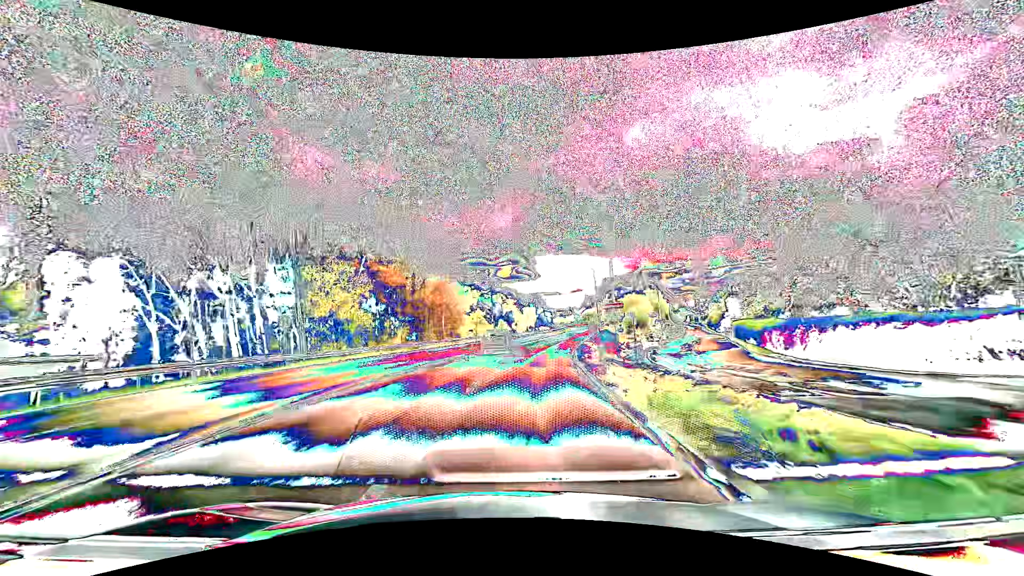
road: secondary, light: Day
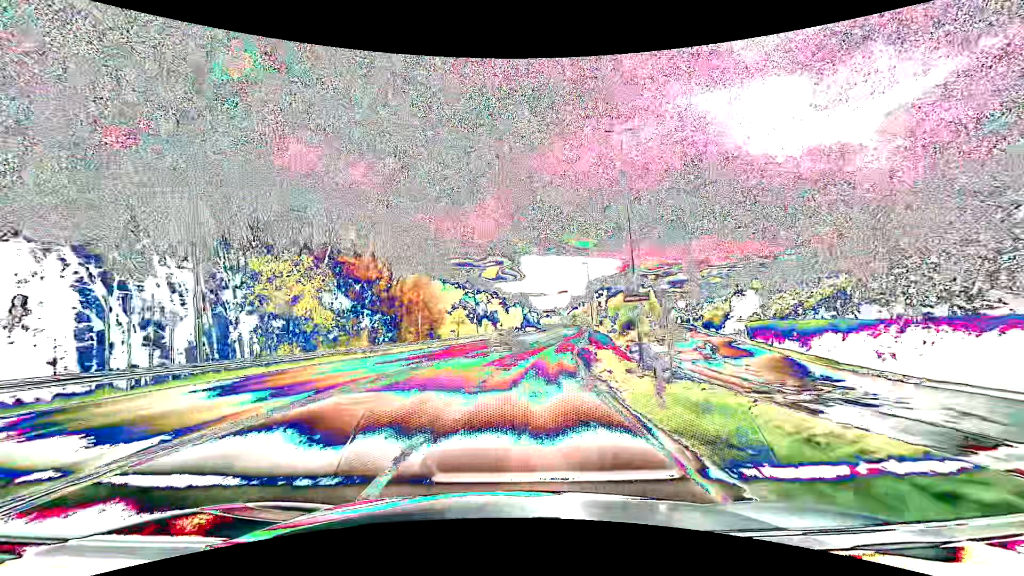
(+0.1, +7.6) m; +2°
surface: asphalt
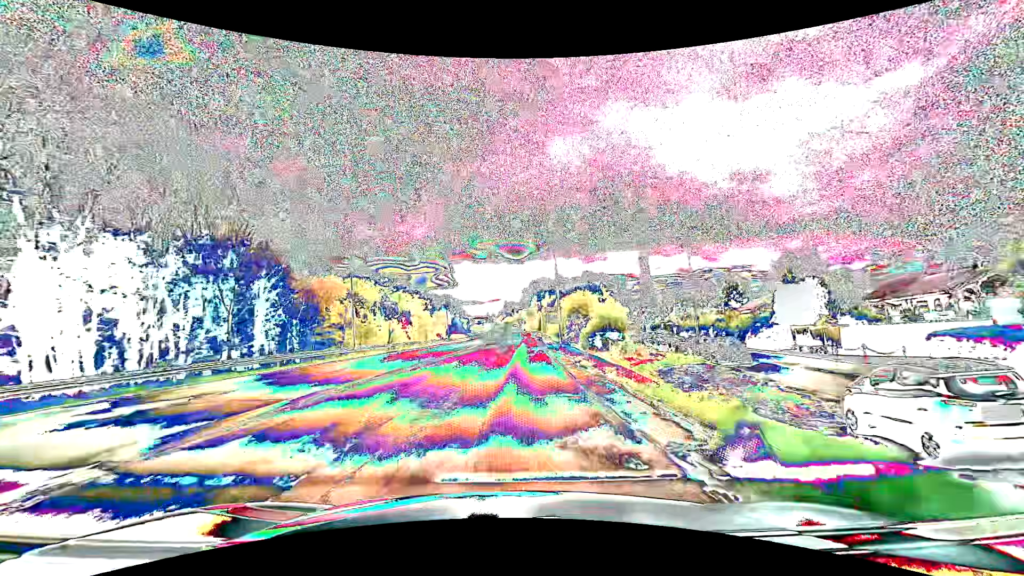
(+2.0, +30.8) m; +7°
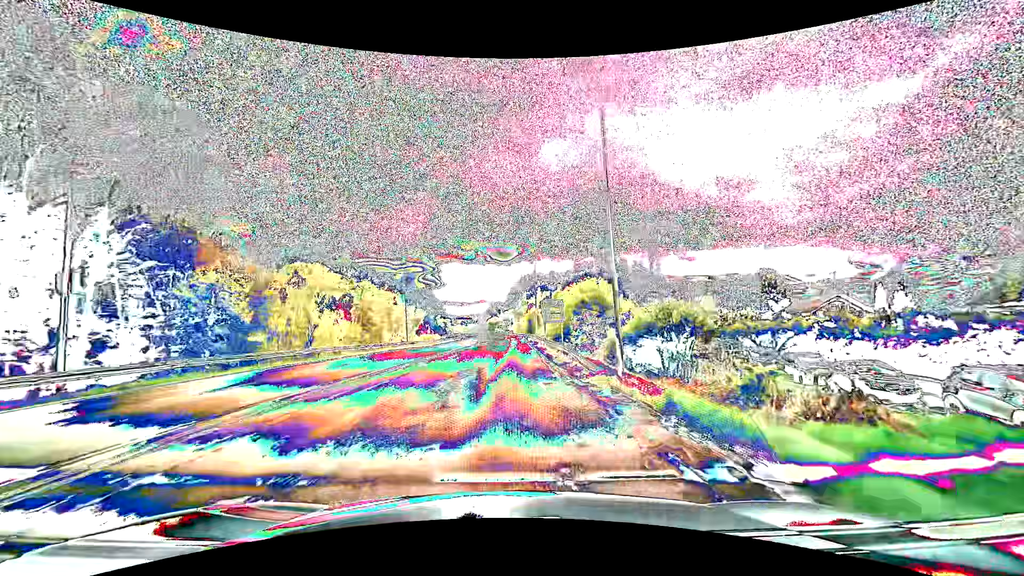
(+0.7, +25.0) m; +2°
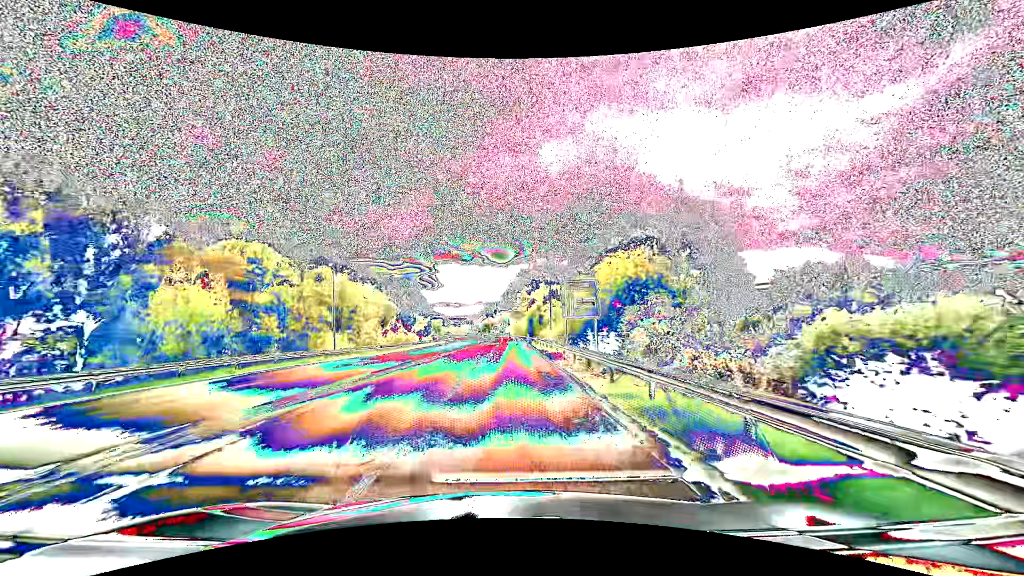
(+0.1, +26.1) m; 0°
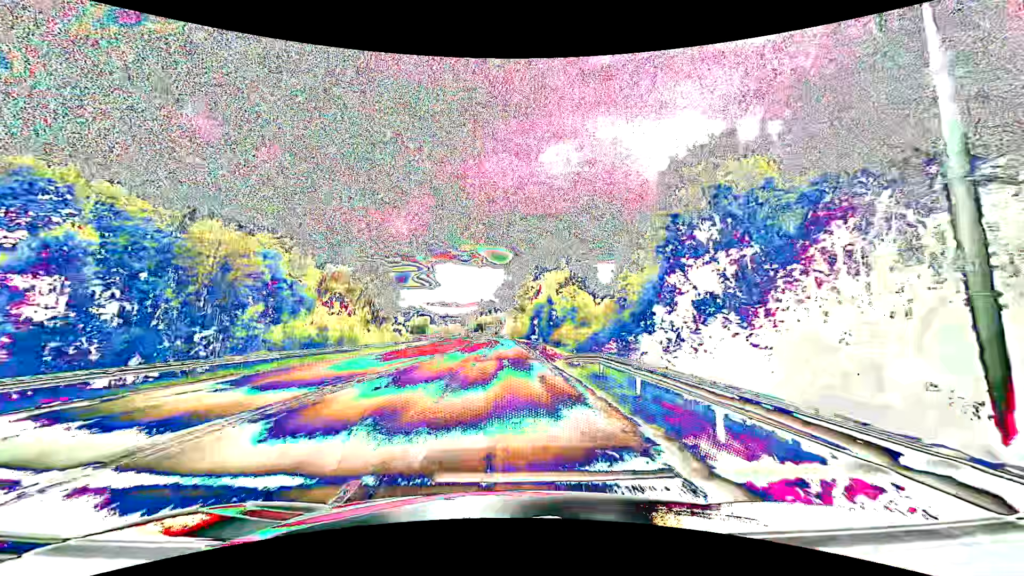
(+0.2, +35.6) m; +1°
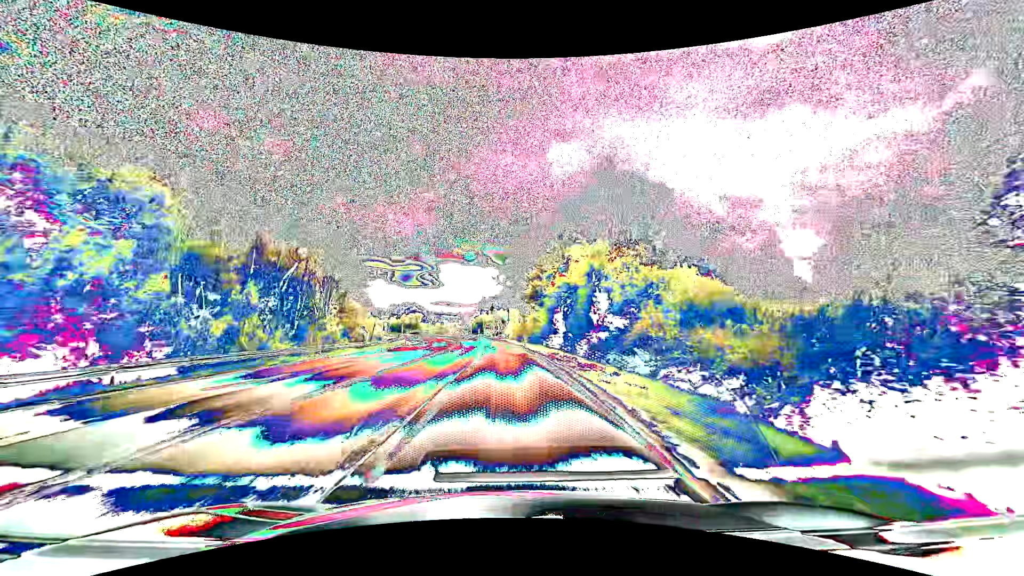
(-0.2, +36.1) m; 0°
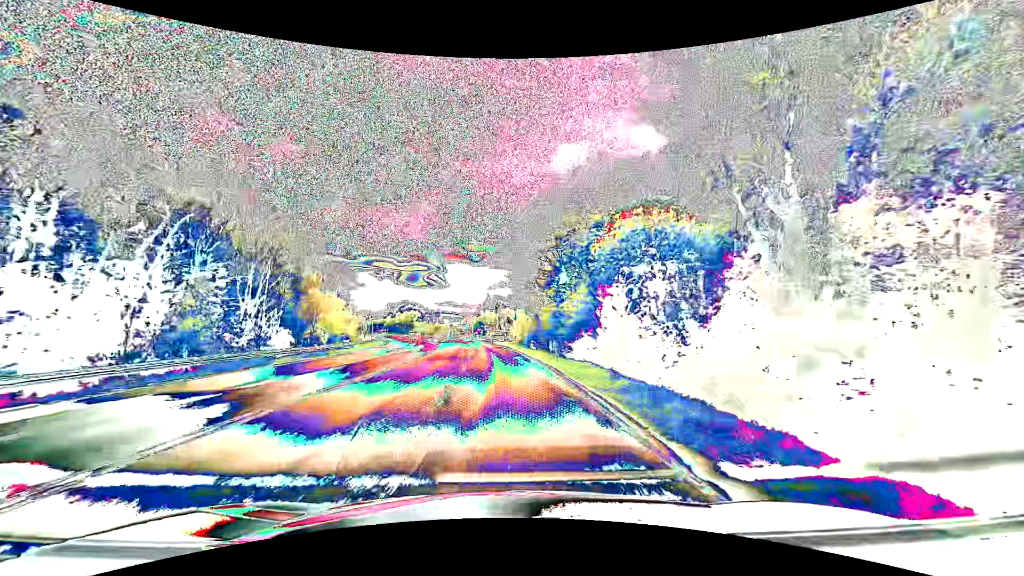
(-0.1, +27.2) m; -1°
(0, +10) (0, +20) (-1, +30) (-1, +40) (-2, +50) (-3, +60) (-5, +70) (-6, +80) (-8, +90) (-10, +99) m
